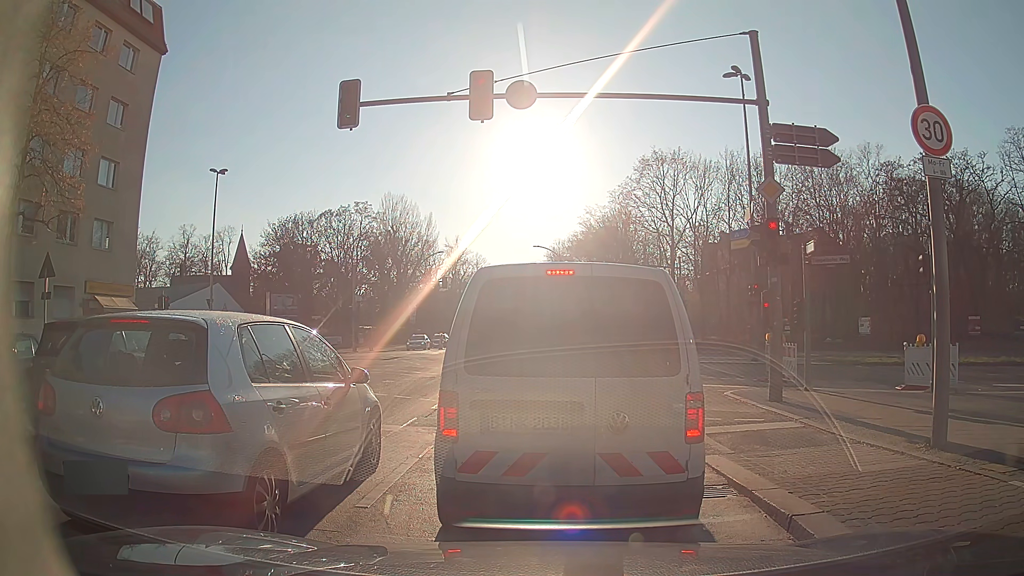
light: Day
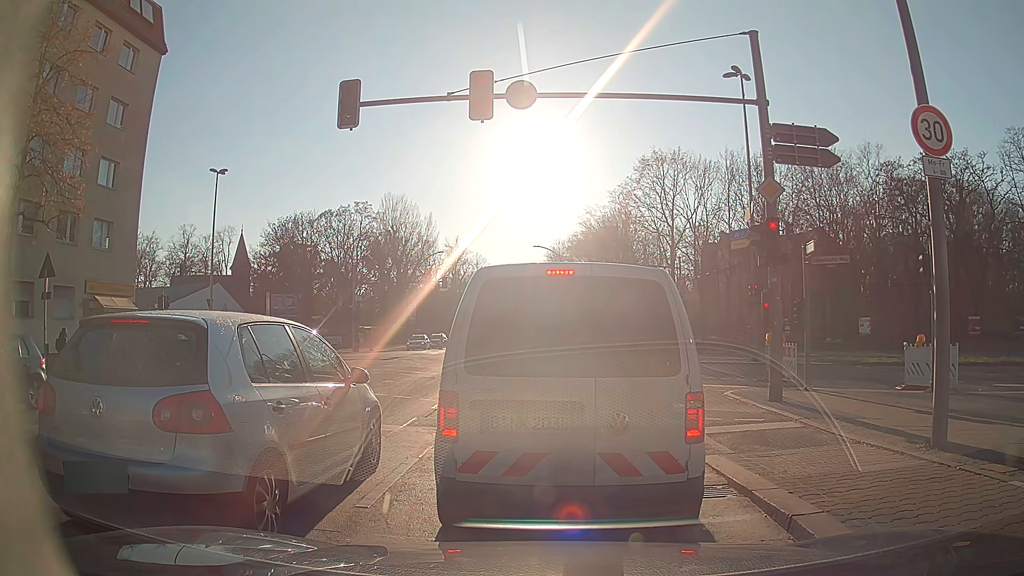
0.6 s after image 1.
(0.0, 0.0) m; 0°
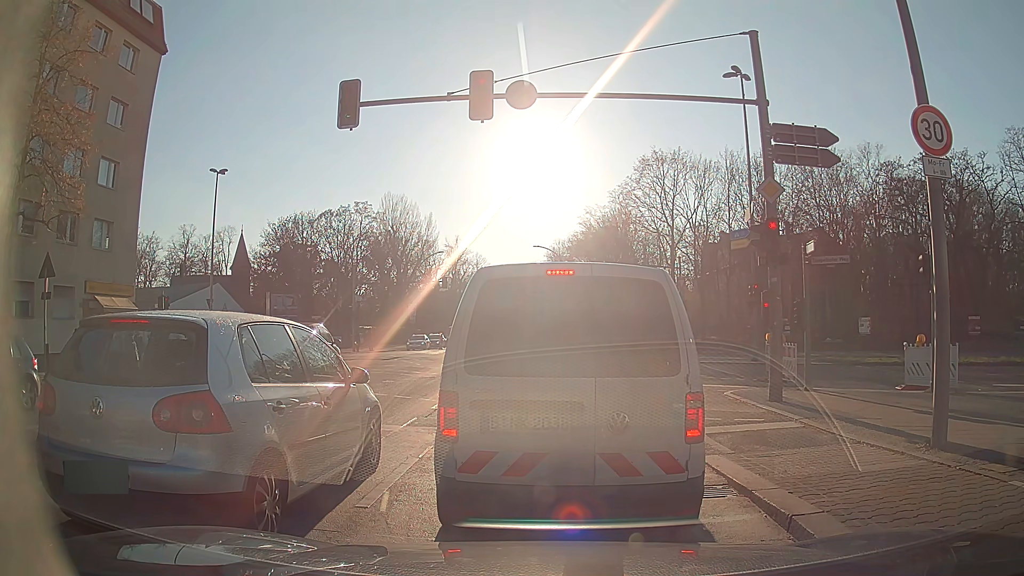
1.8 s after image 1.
(0.0, 0.0) m; 0°
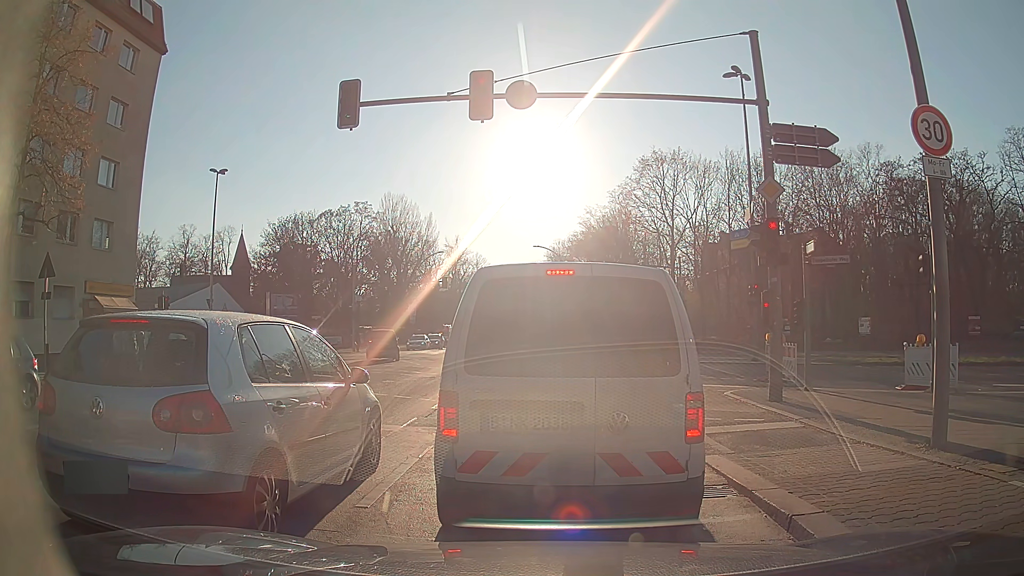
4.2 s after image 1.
(0.0, 0.0) m; 0°
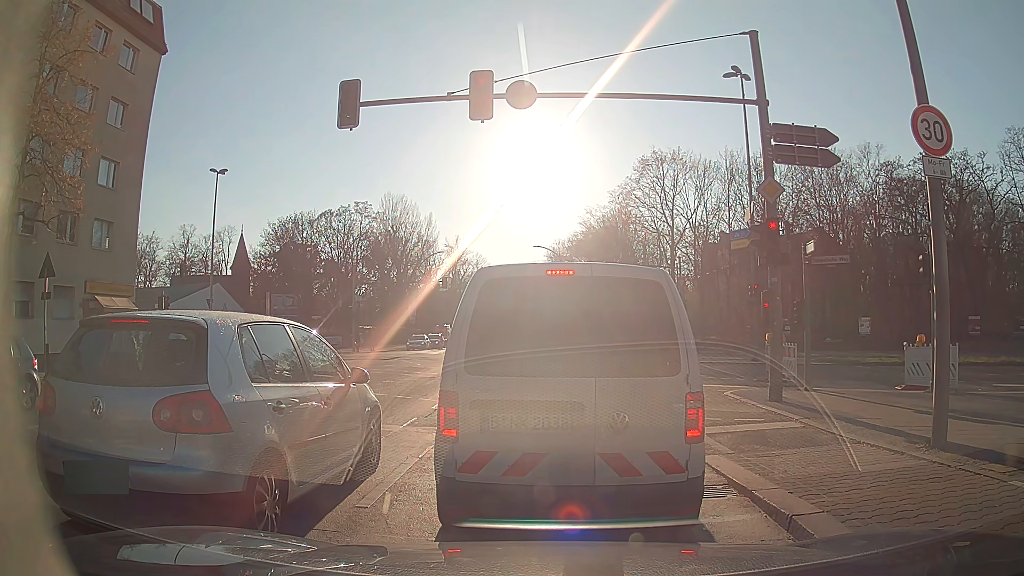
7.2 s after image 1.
(0.0, 0.0) m; 0°
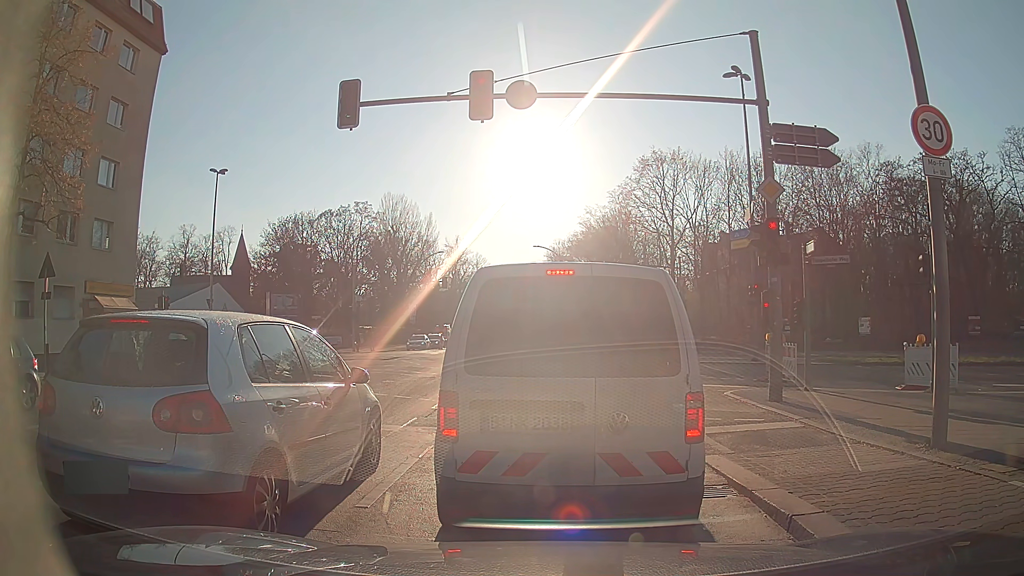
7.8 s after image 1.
(0.0, 0.0) m; 0°
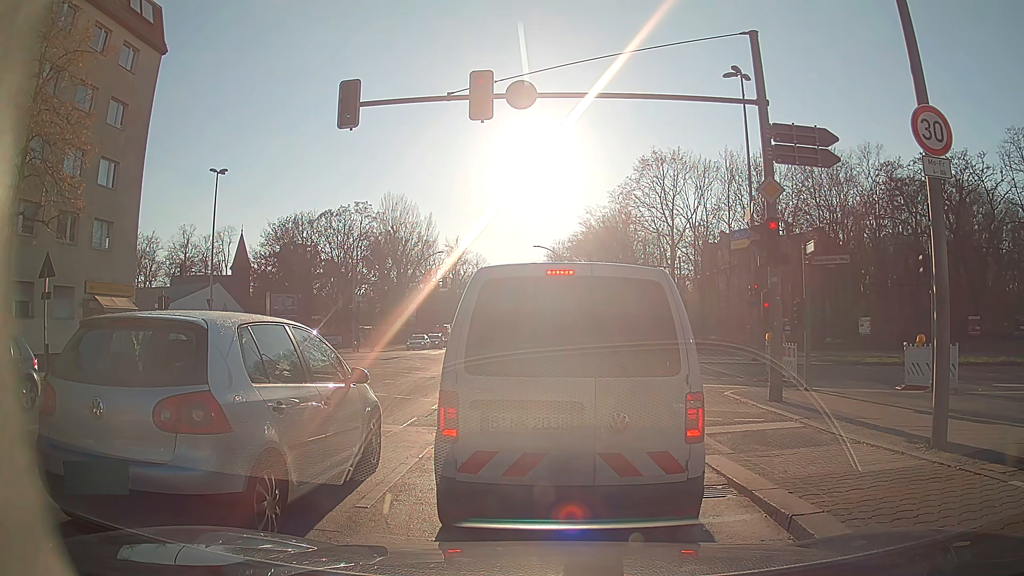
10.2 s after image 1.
(0.0, 0.0) m; 0°
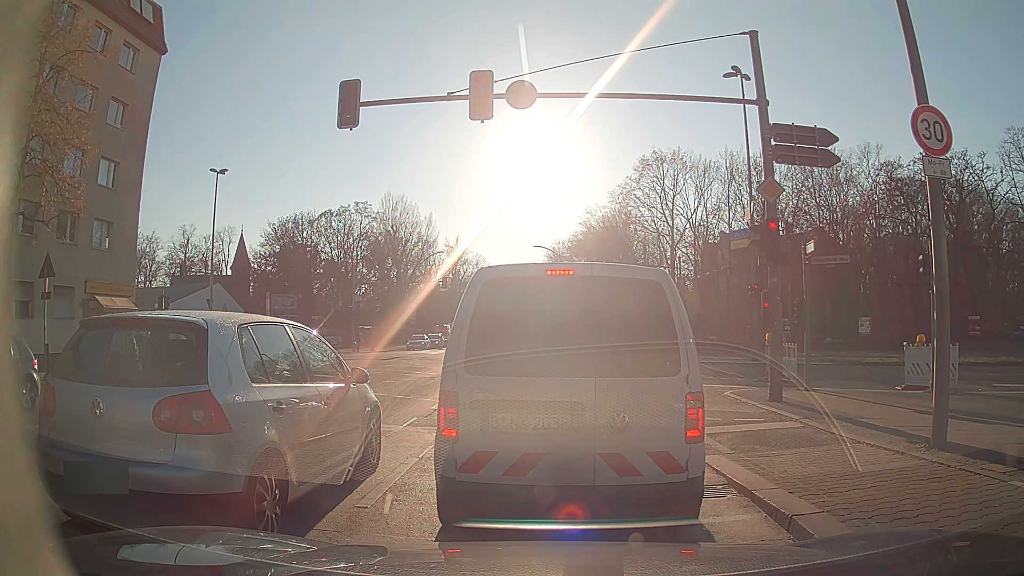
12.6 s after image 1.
(0.0, 0.0) m; 0°
(0, +10) (0, +20) (0, +30) (0, +40) (-1, +50) (-1, +60) (-1, +70) (-1, +80) (-1, +90) (-2, +100) m
